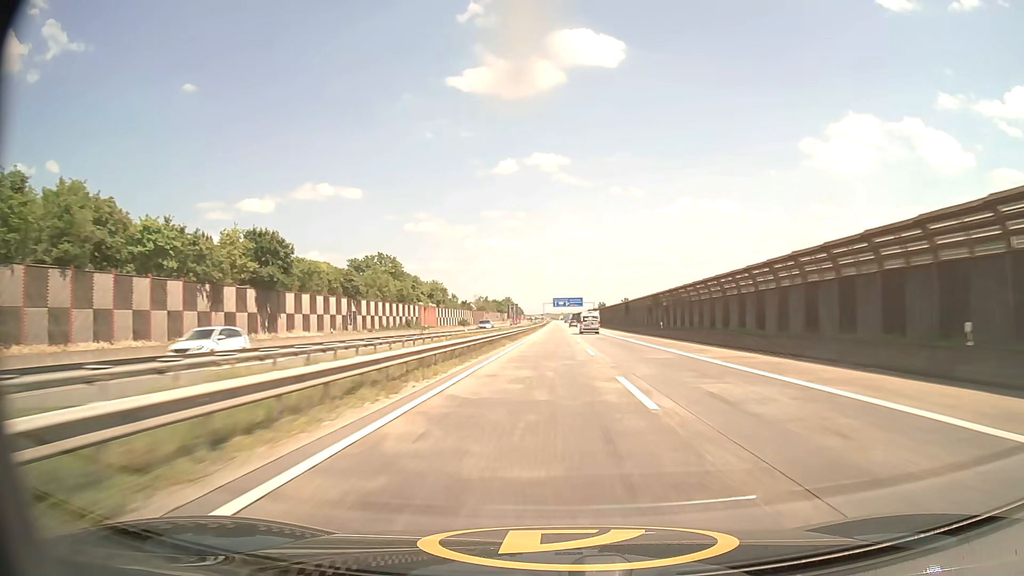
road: motorway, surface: asphalt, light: Day
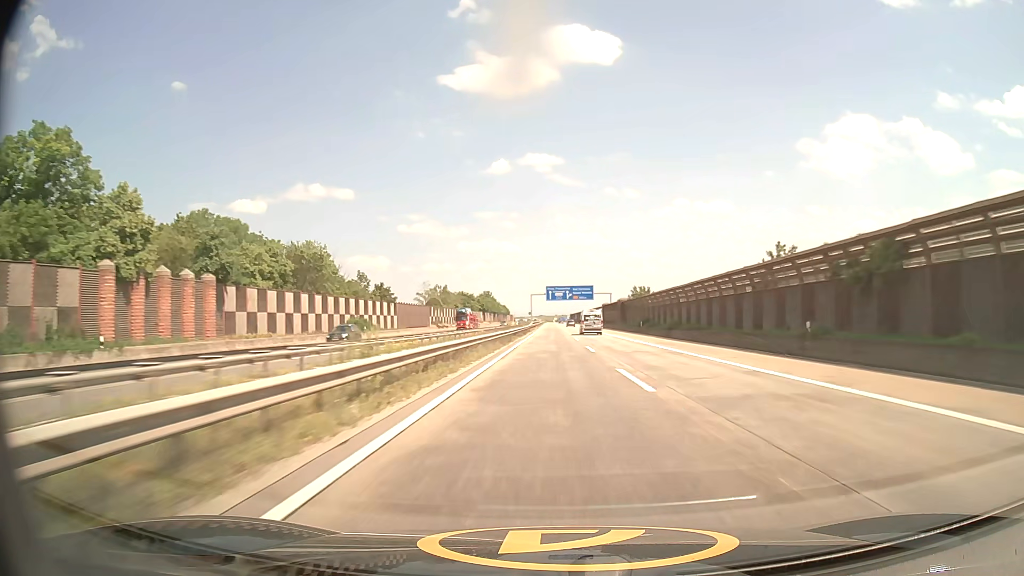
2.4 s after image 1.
(+0.1, +87.1) m; 0°
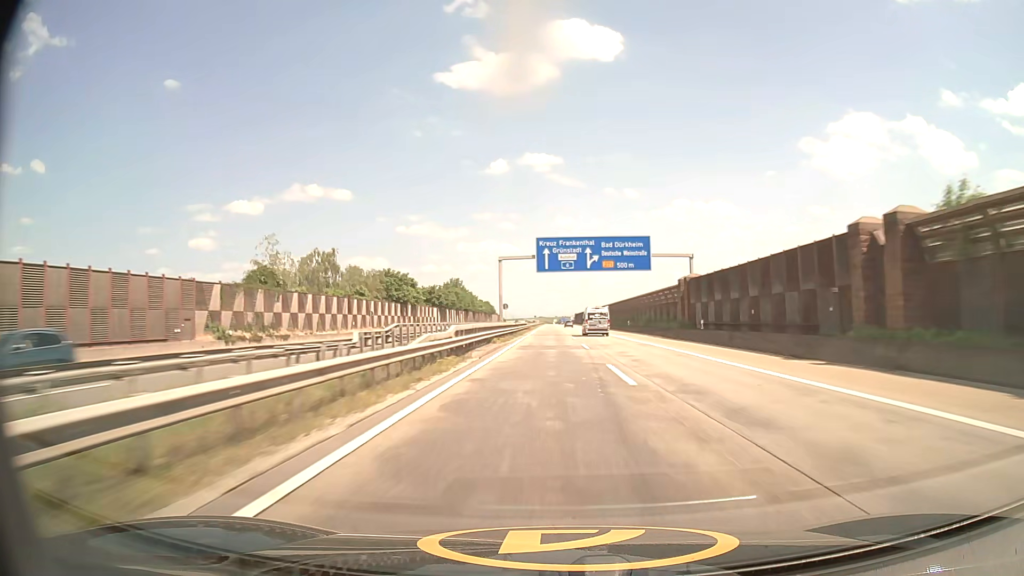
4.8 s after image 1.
(+0.1, +88.0) m; 0°
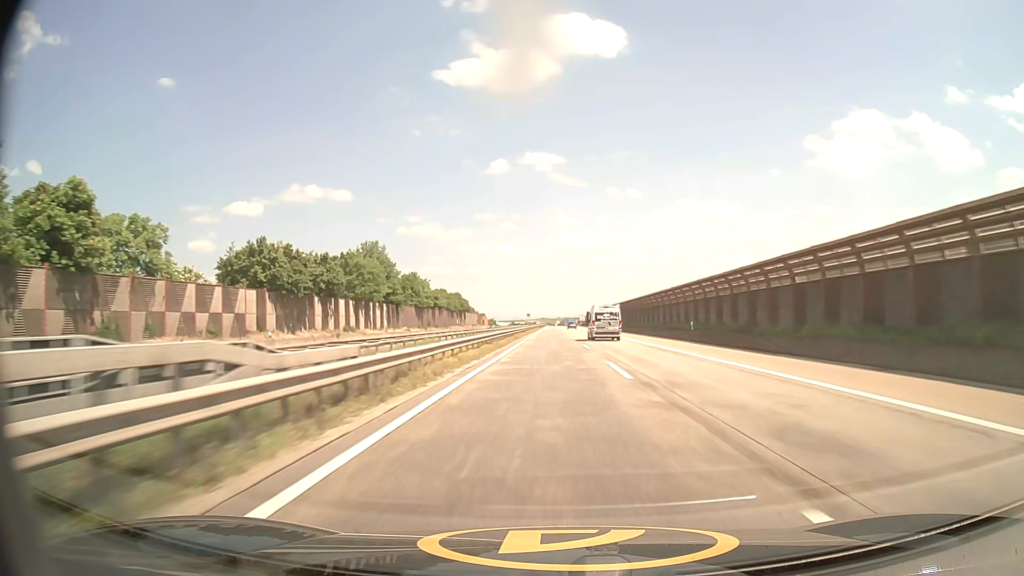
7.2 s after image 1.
(-0.2, +87.8) m; 0°
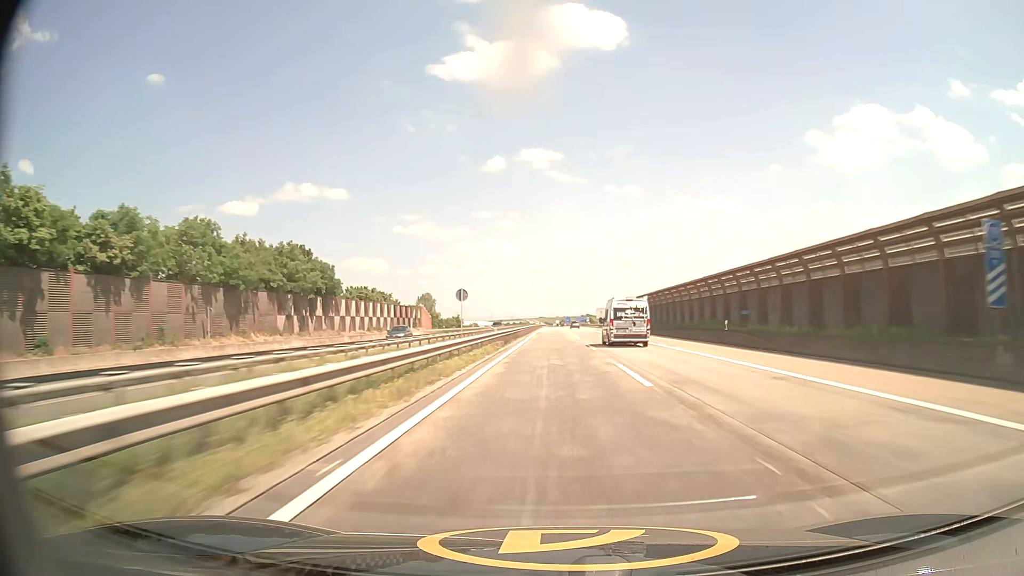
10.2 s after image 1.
(+0.1, +109.5) m; 0°
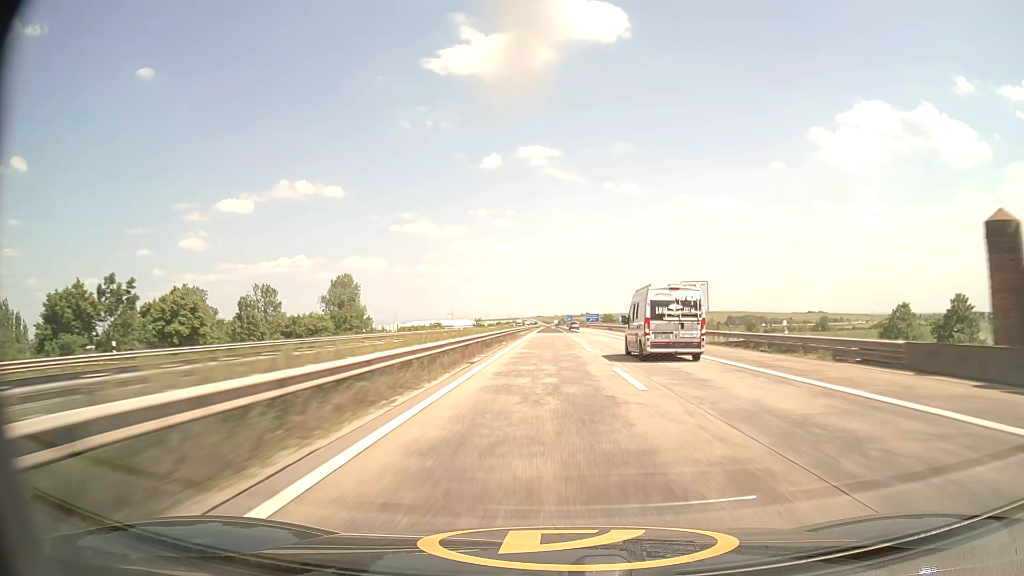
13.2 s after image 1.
(+0.1, +107.8) m; 0°
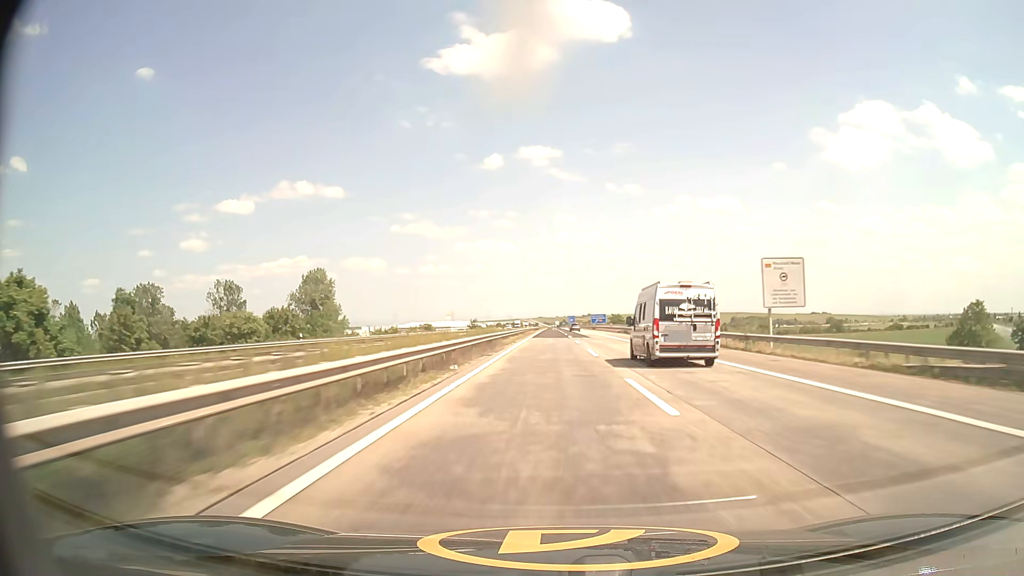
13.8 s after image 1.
(0.0, +21.4) m; 0°
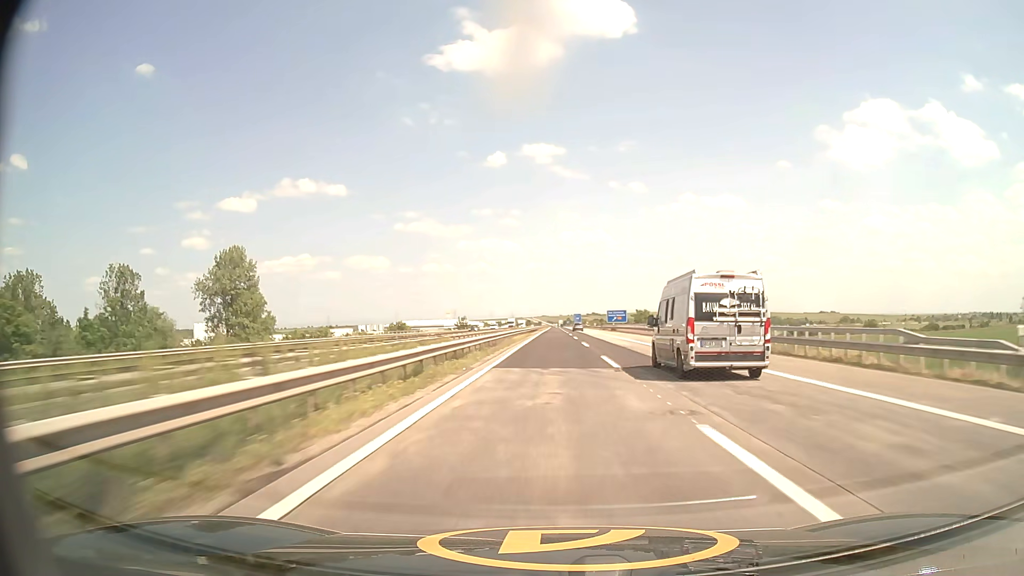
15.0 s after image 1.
(-0.2, +42.8) m; 0°
(0, +10) (0, +20) (0, +30) (0, +40) (0, +50) (0, +60) (0, +70) (0, +80) (0, +90) (0, +100) m
